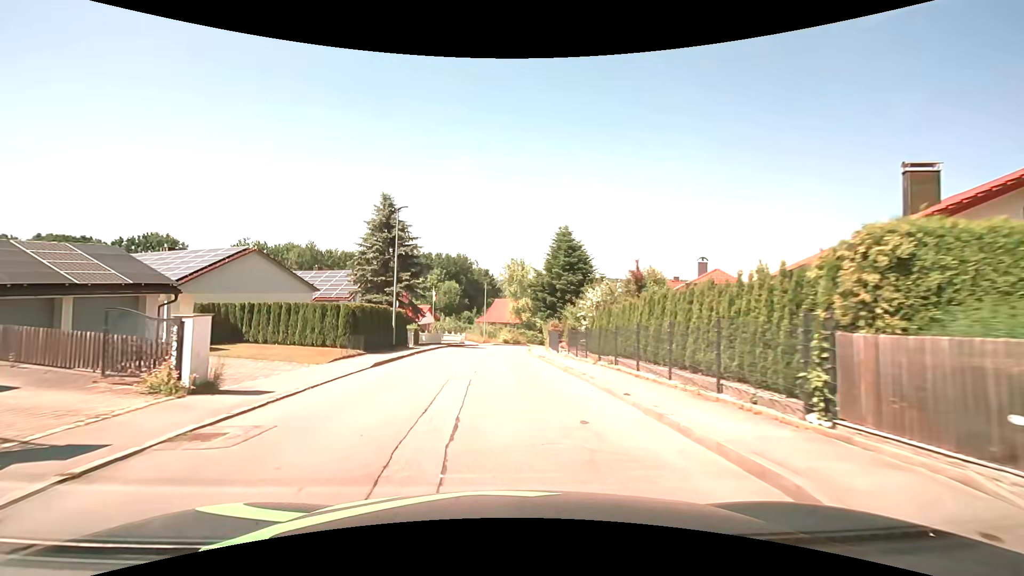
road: unclassified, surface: asphalt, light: Day
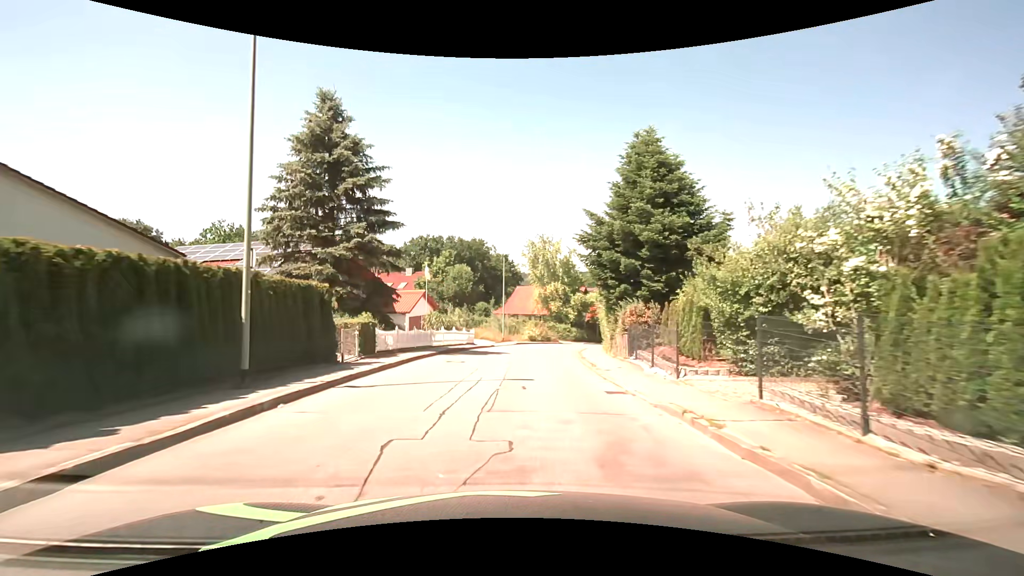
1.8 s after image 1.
(-0.7, +18.1) m; -3°
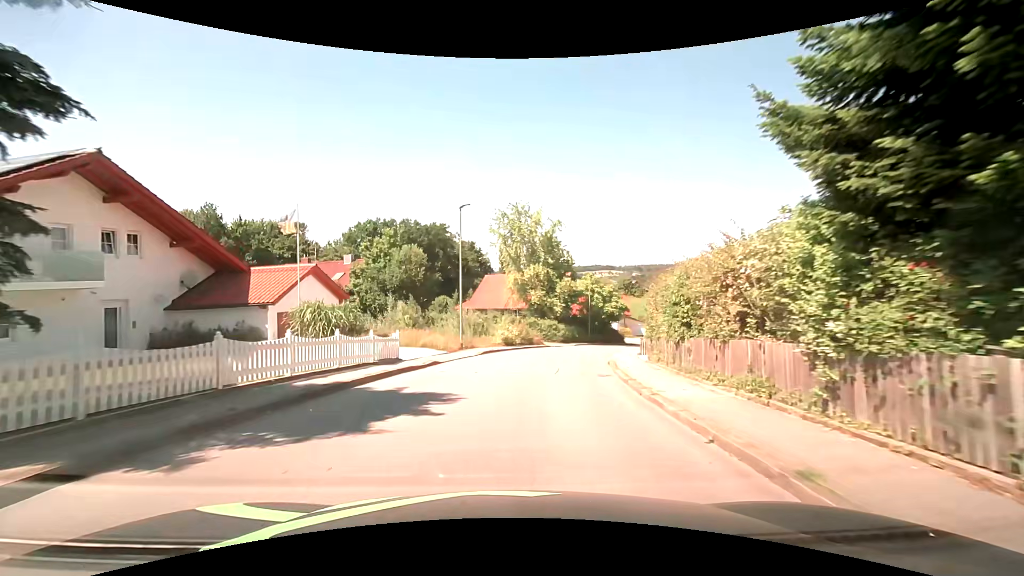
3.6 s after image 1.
(+0.4, +18.1) m; +3°
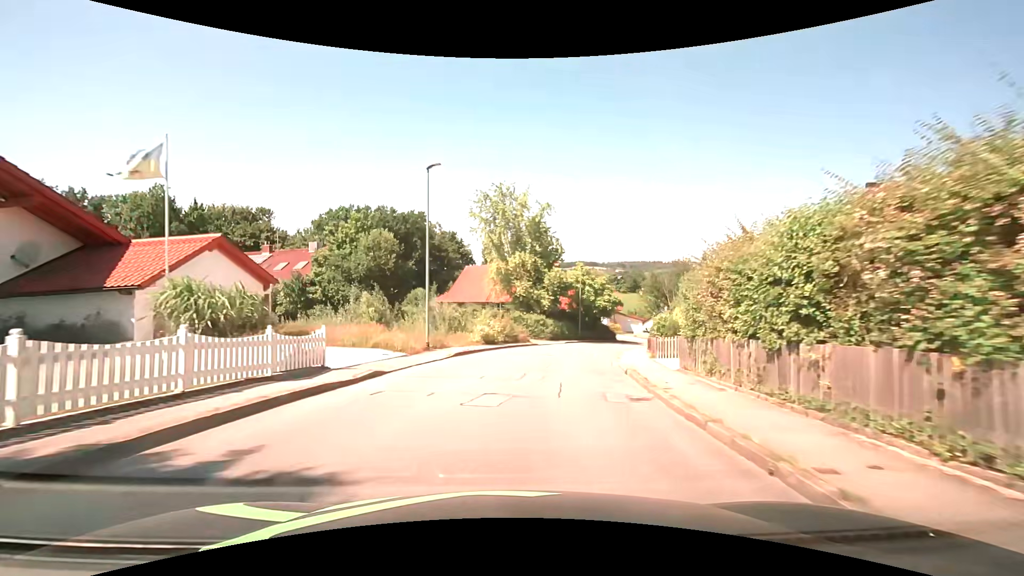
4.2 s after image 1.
(0.0, +6.1) m; 0°
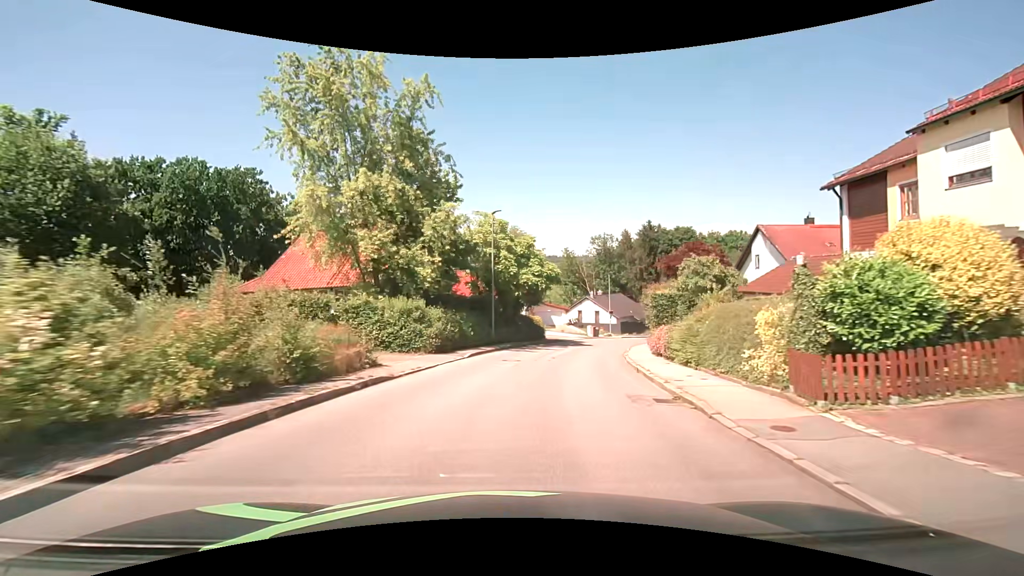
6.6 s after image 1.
(+3.1, +24.6) m; +13°
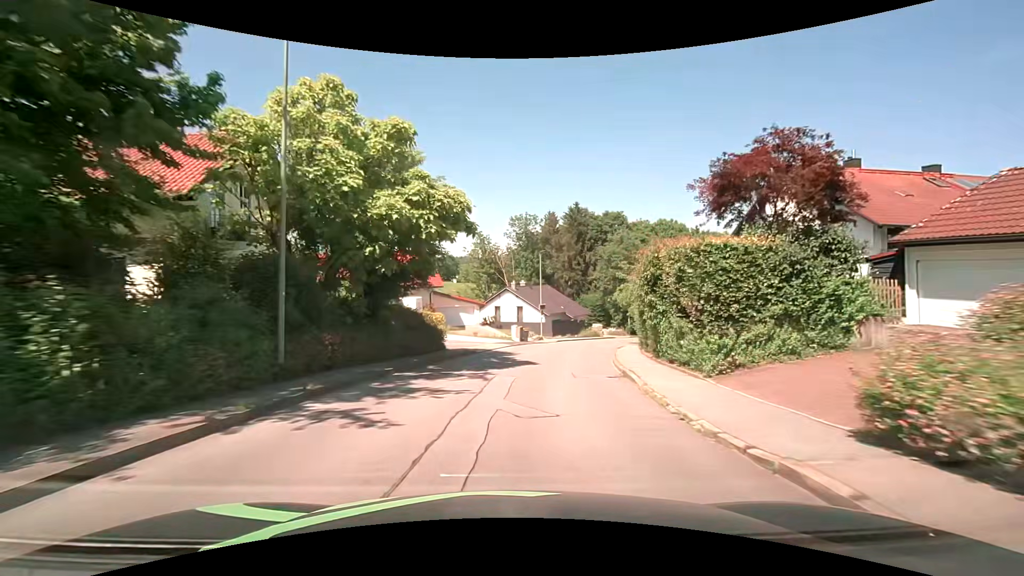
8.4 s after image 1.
(+1.8, +19.2) m; +11°
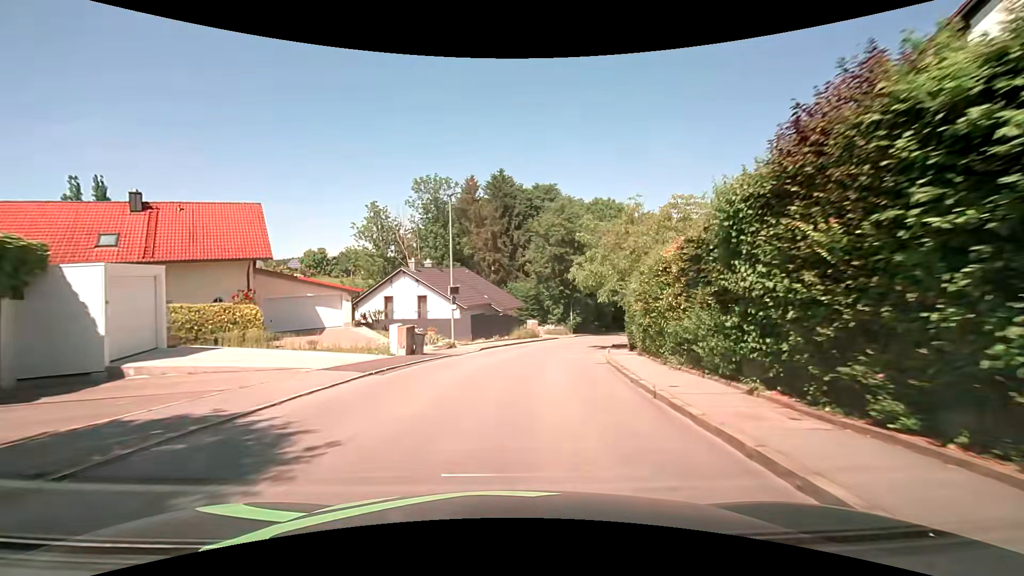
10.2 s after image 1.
(+1.3, +19.5) m; +9°
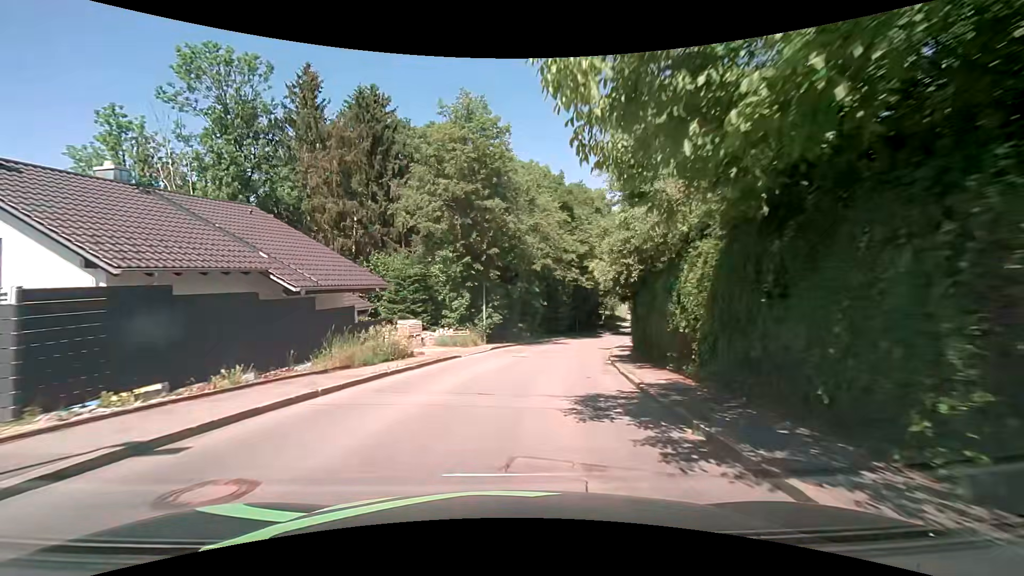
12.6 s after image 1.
(+2.6, +25.9) m; +11°
(0, +10) (+1, +20) (+3, +30) (+6, +39) (+8, +49) (+11, +59) (+15, +68) (+18, +77) (+22, +87) (+25, +96) m
